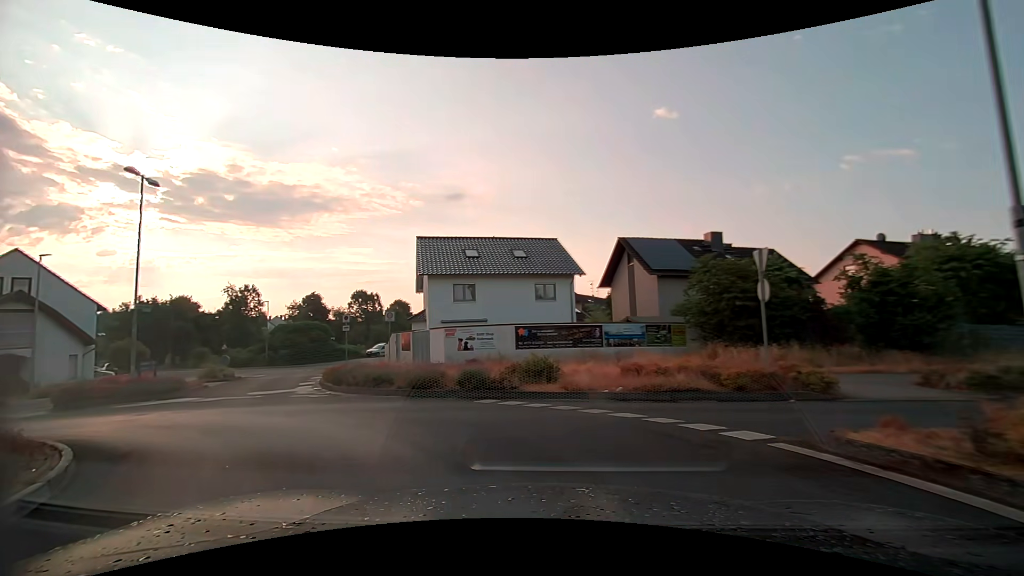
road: tertiary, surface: asphalt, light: Day
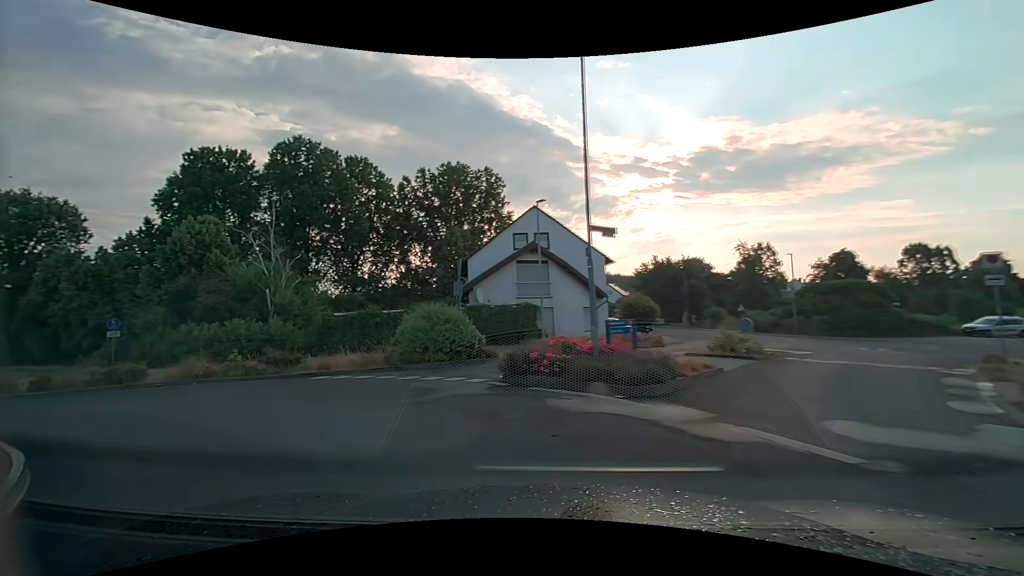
(-5.6, +10.9) m; -56°
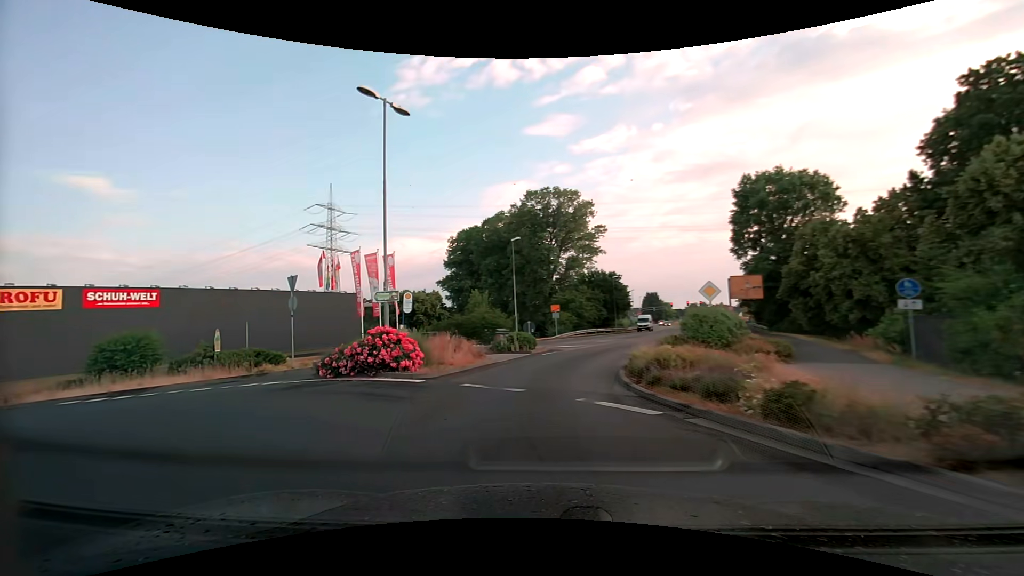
(-8.9, +11.5) m; -75°
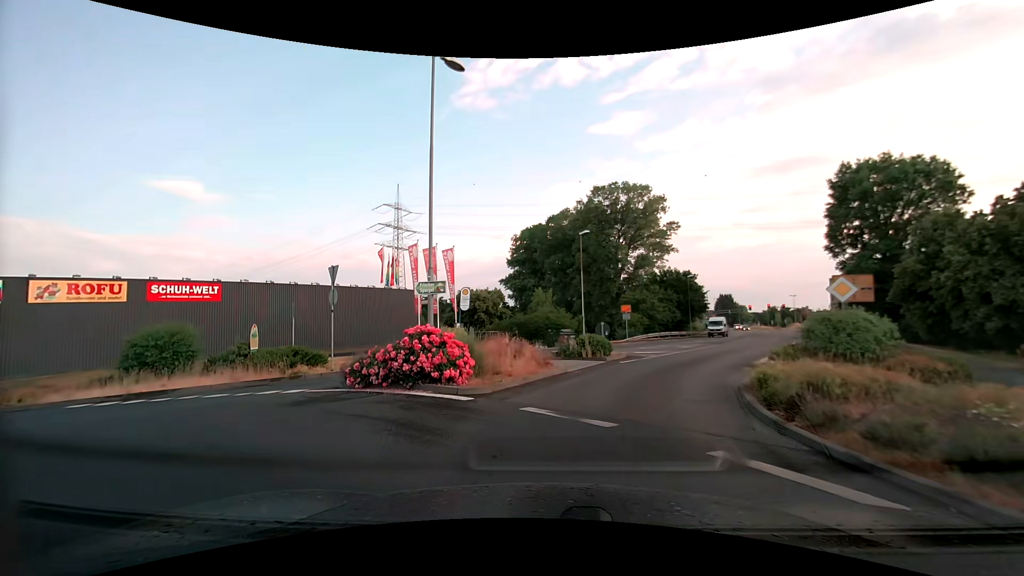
(-0.2, +3.1) m; -6°
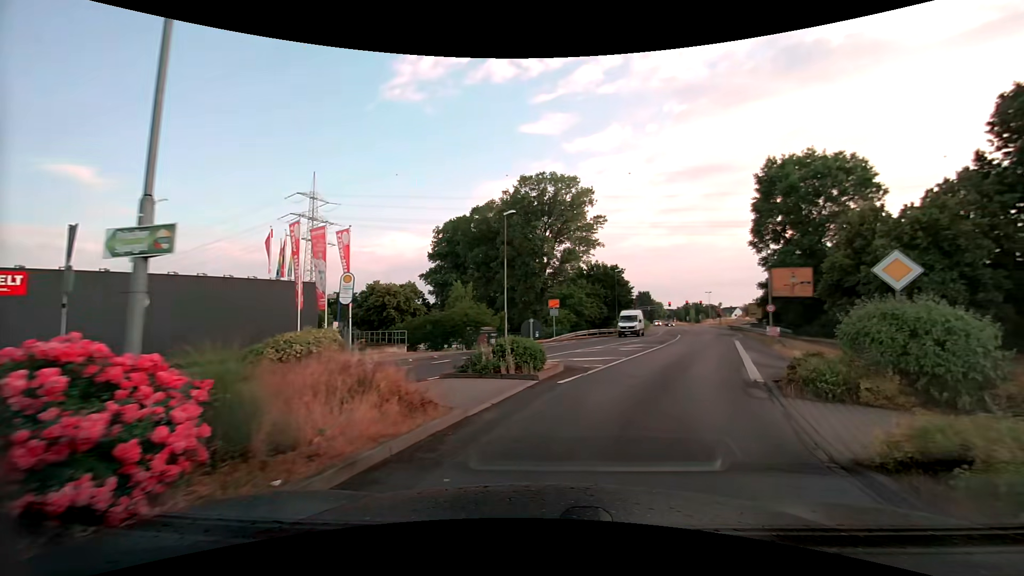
(+0.3, +6.6) m; +10°
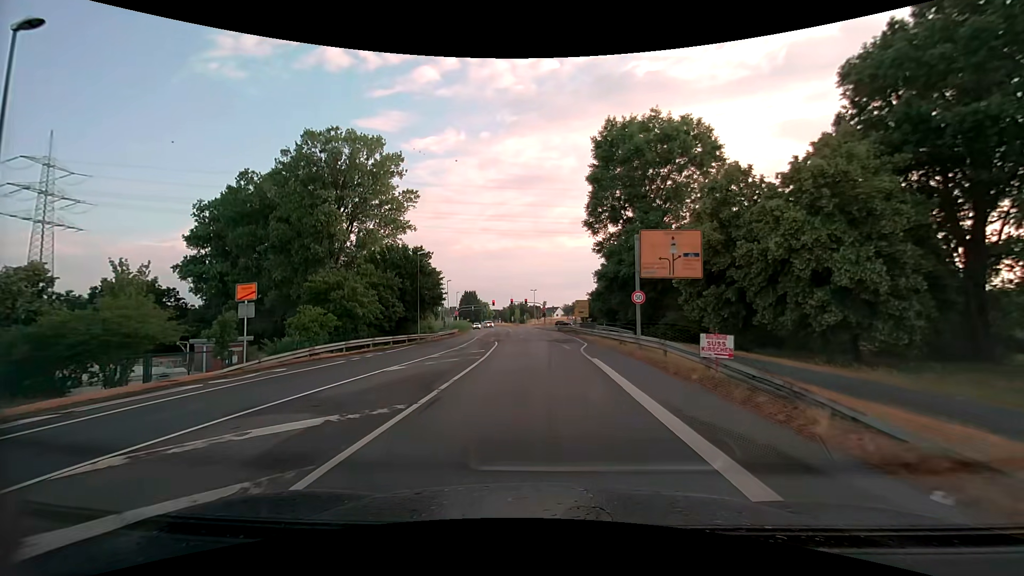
(+5.0, +20.2) m; +18°
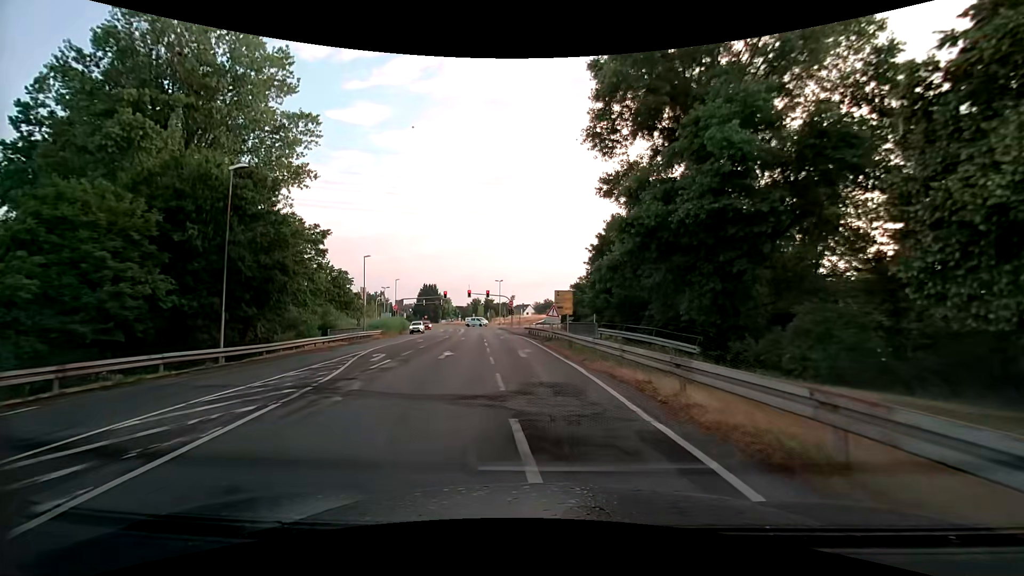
(+0.4, +27.3) m; +3°
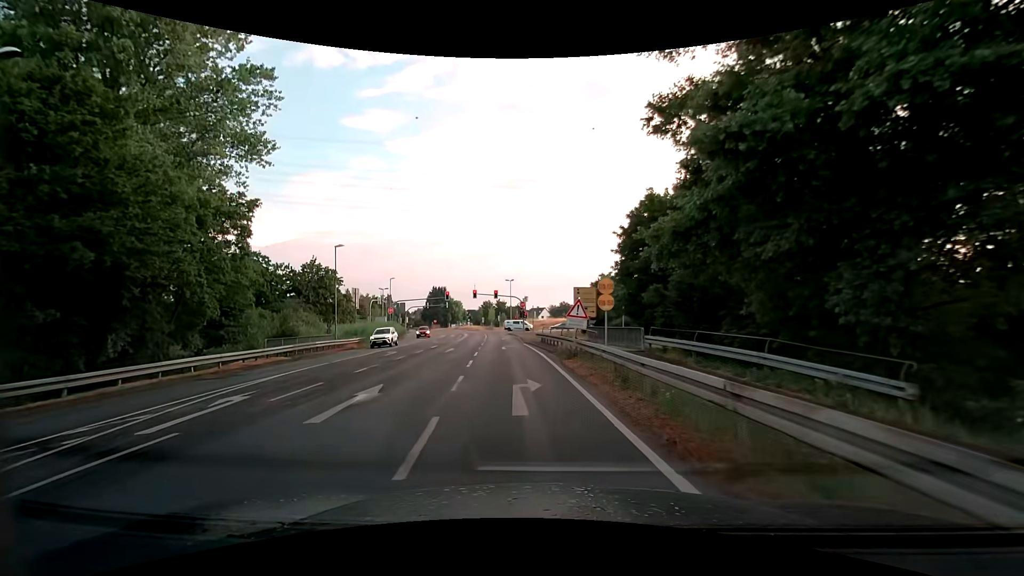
(-0.2, +11.3) m; -3°
(0, +10) (-1, +20) (-2, +30) (-2, +40) (-3, +50) (-4, +60) (-5, +70) (-6, +80) (-2, +89) (+7, +94) m
